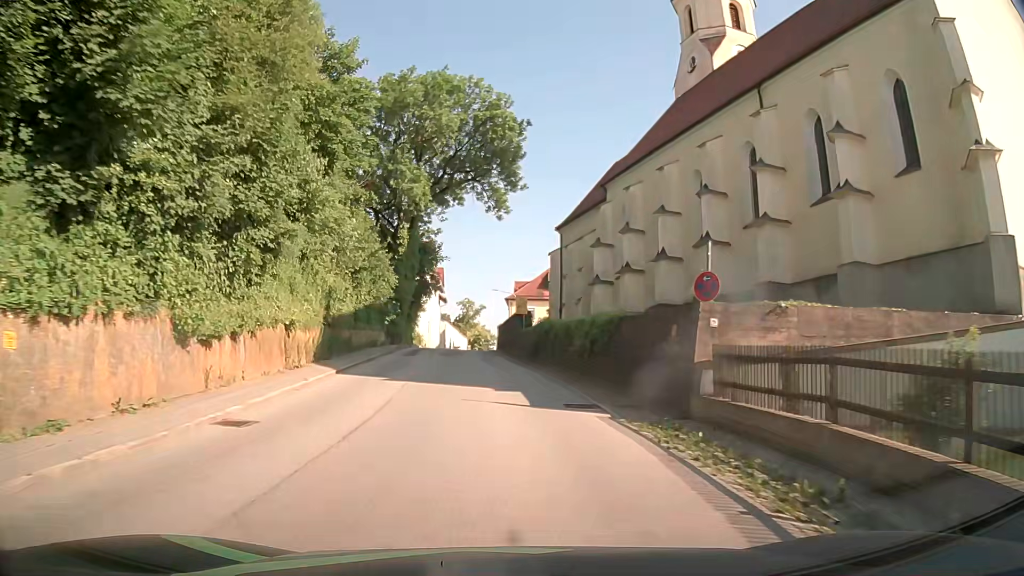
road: secondary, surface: asphalt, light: Day
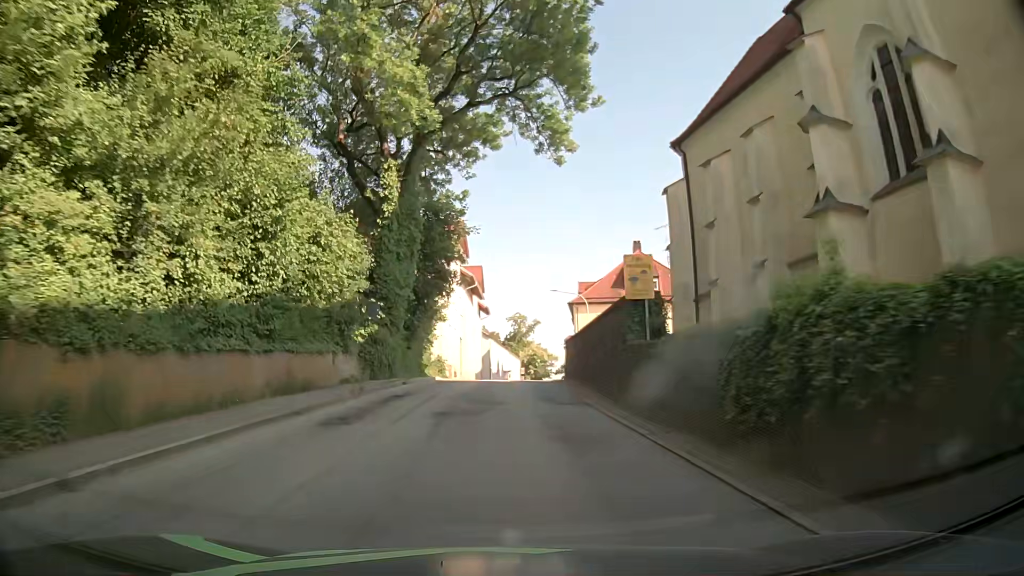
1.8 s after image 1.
(-0.5, +22.8) m; -4°
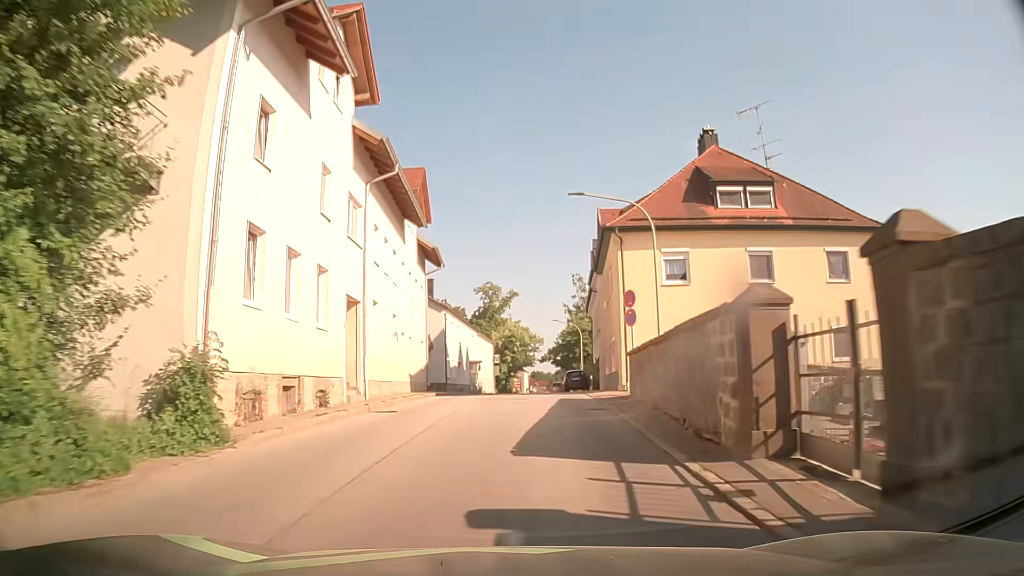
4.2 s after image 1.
(0.0, +30.9) m; +3°
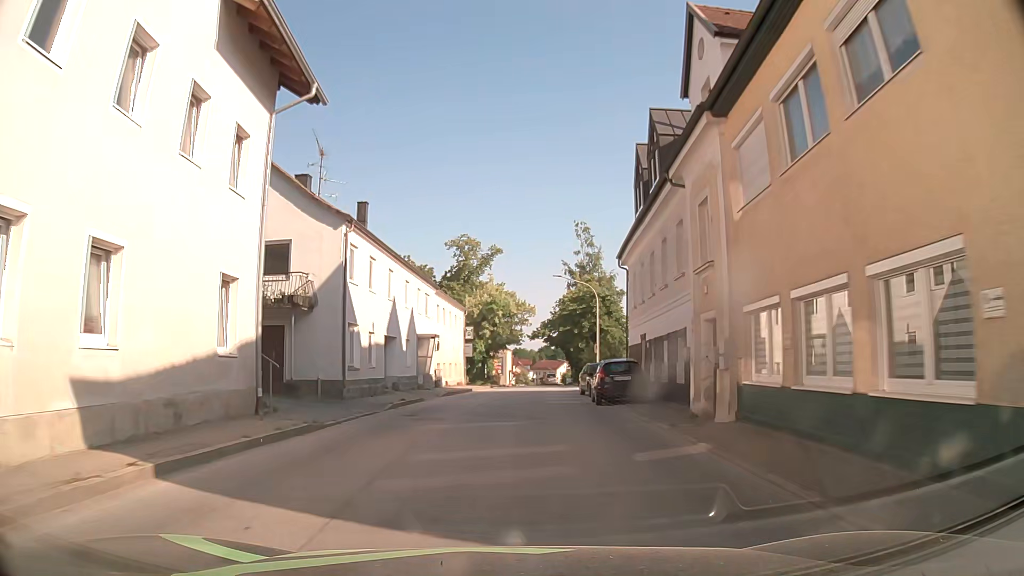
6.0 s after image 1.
(+0.3, +23.9) m; +1°
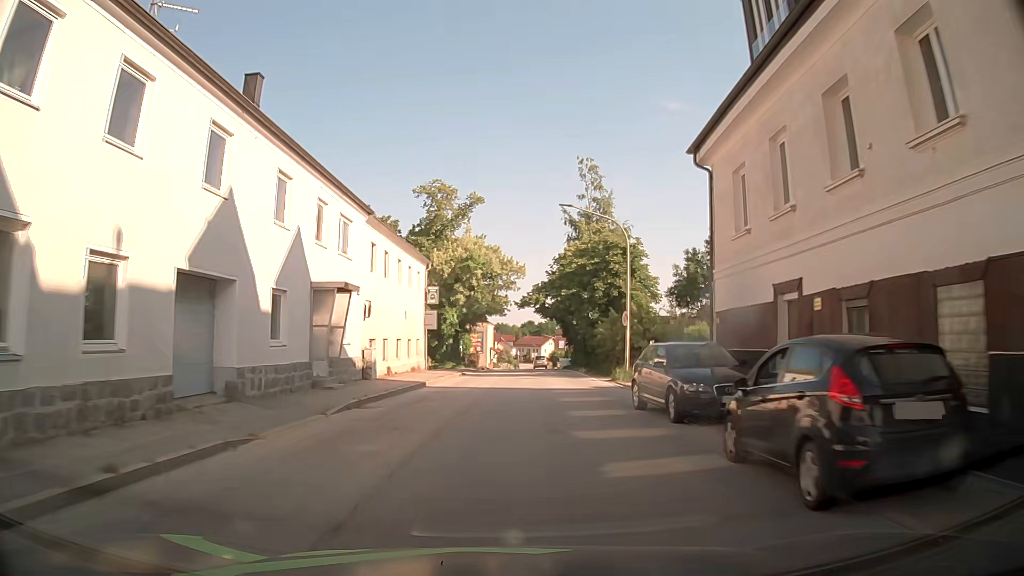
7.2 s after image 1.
(+0.1, +16.2) m; +2°
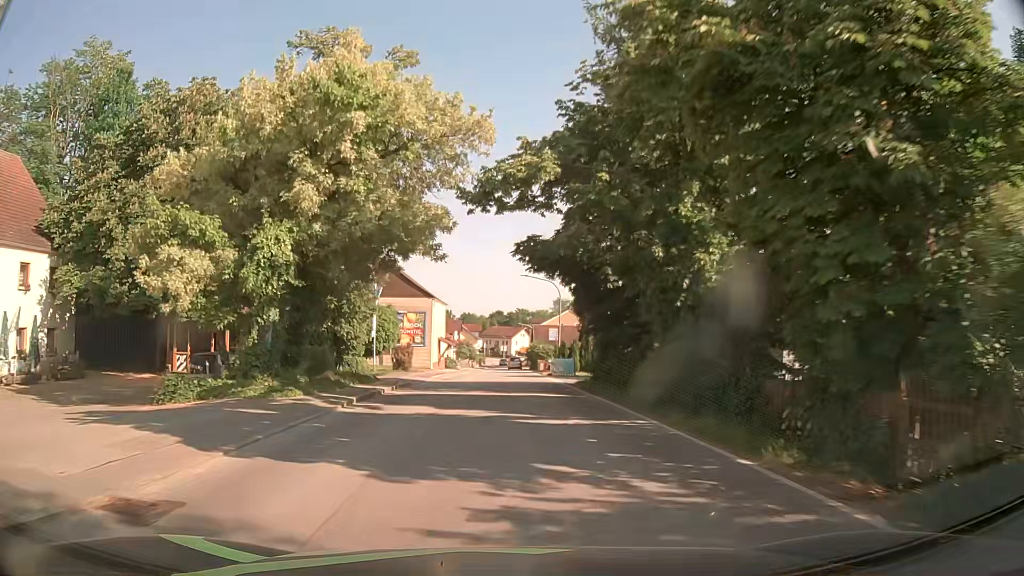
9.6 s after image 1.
(+0.7, +32.9) m; +2°
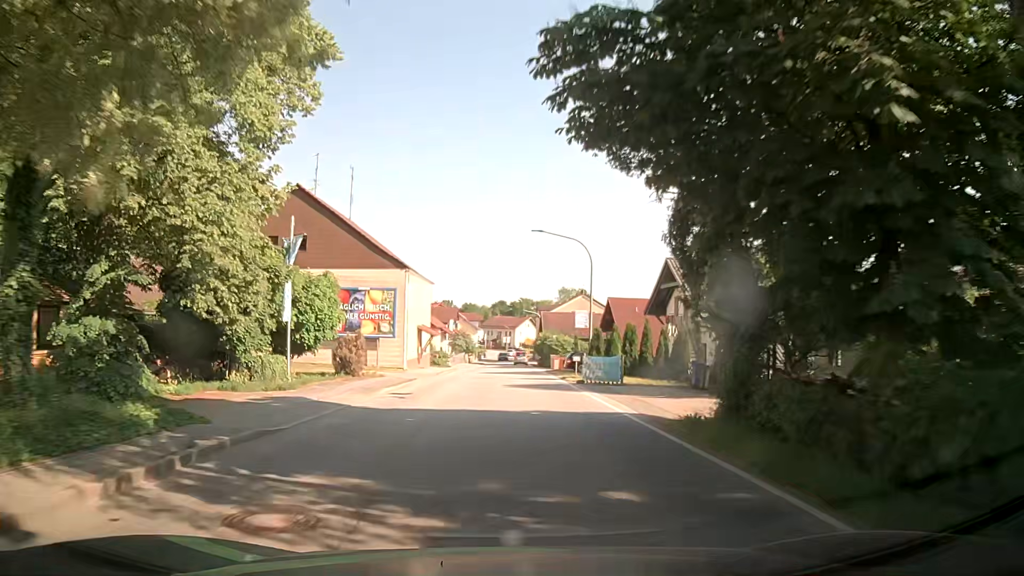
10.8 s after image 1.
(-0.1, +16.3) m; -1°
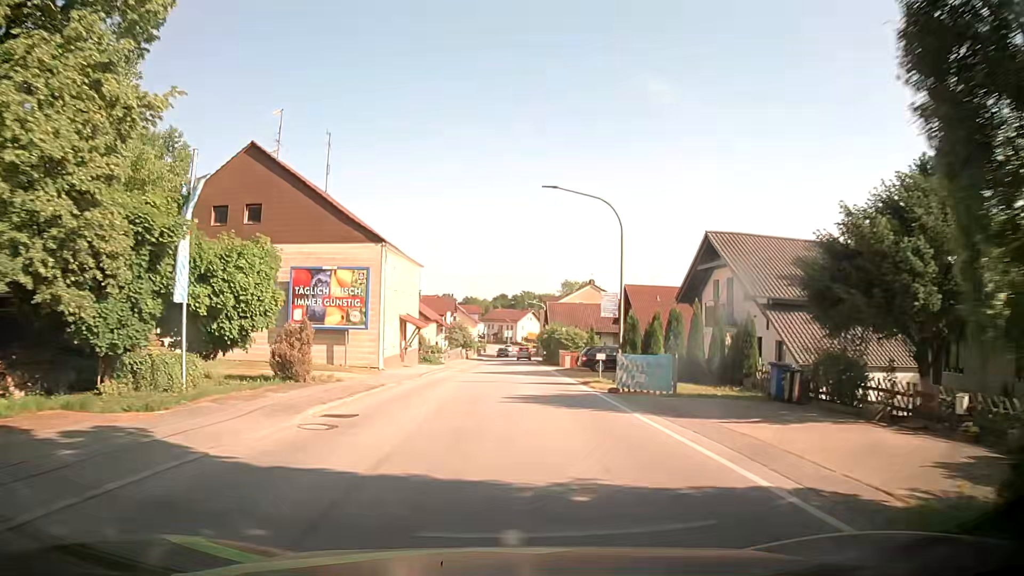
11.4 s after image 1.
(+0.1, +8.2) m; 0°
(0, +10) (0, +20) (+1, +30) (+1, +40) (+2, +50) (+2, +60) (+2, +70) (+3, +80) (+3, +90) (+3, +100) m
